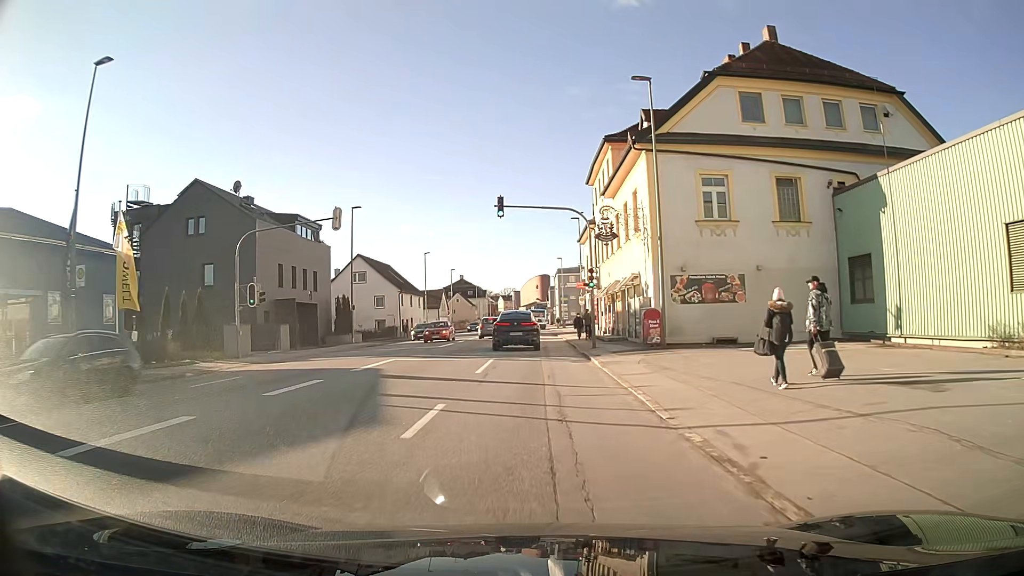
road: tertiary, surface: asphalt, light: Day
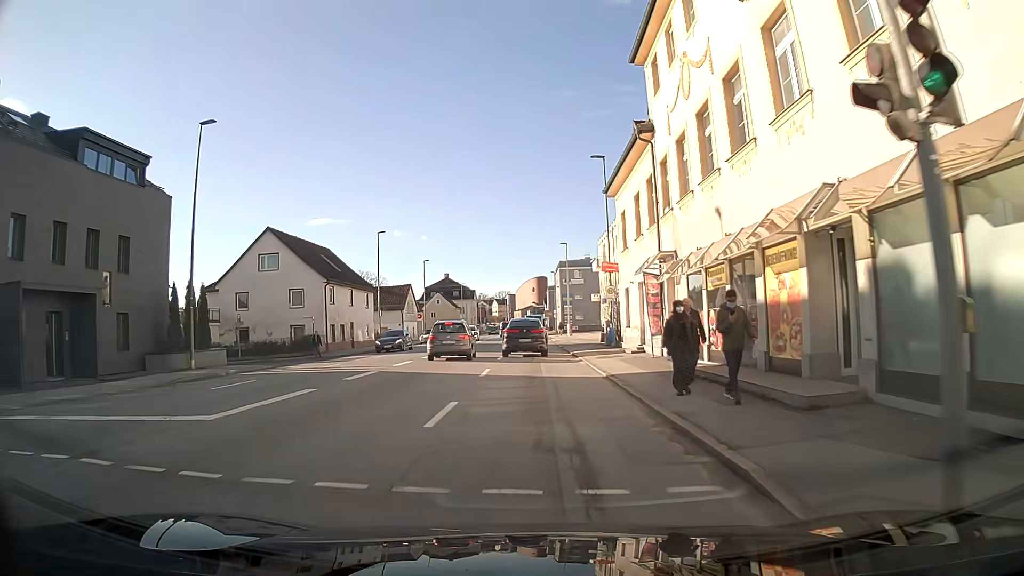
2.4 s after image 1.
(+0.1, +24.7) m; +1°
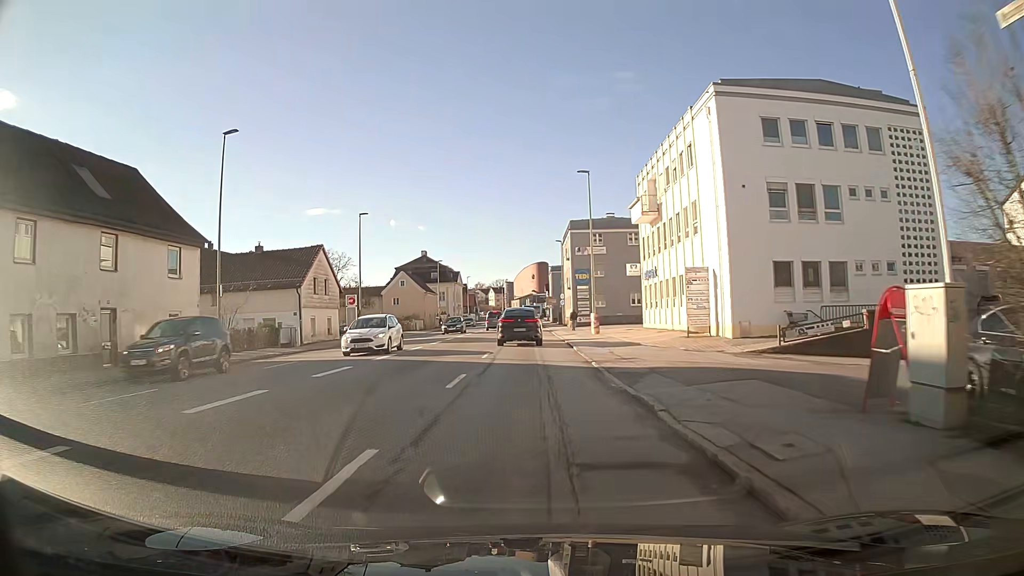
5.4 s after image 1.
(+0.1, +32.4) m; 0°
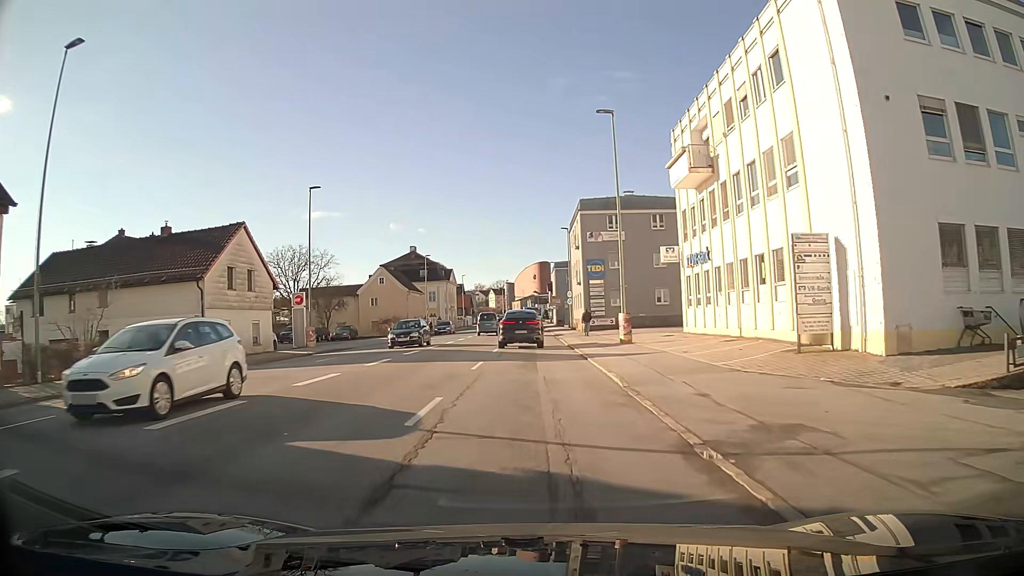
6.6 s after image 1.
(-0.1, +13.2) m; -1°
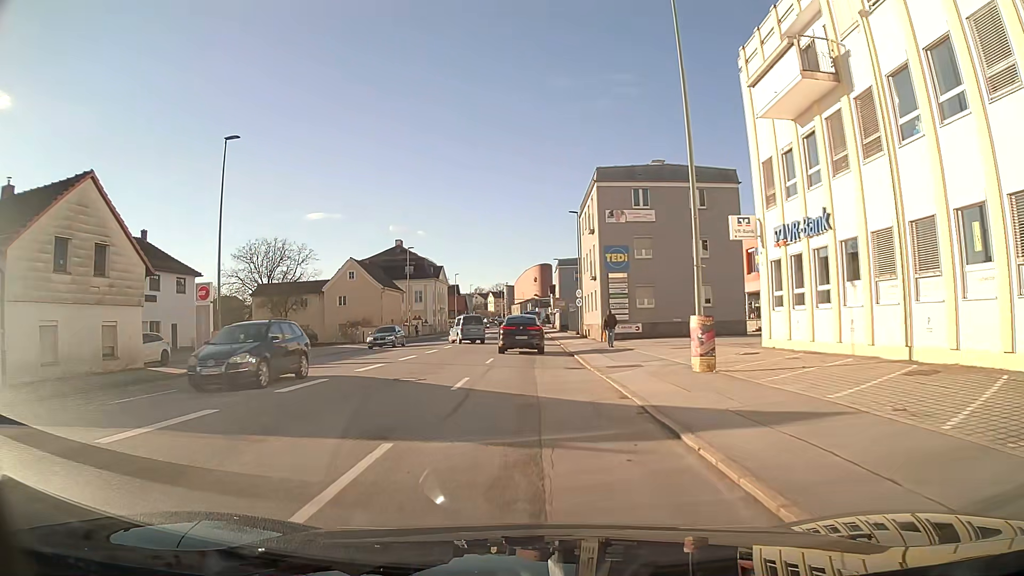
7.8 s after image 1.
(-0.1, +13.2) m; 0°
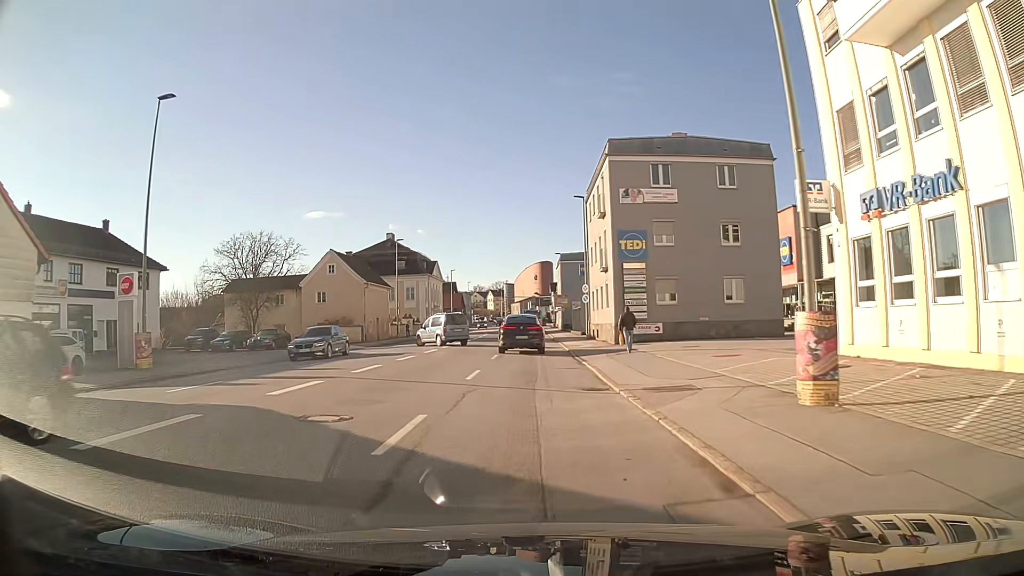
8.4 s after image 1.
(0.0, +6.5) m; 0°
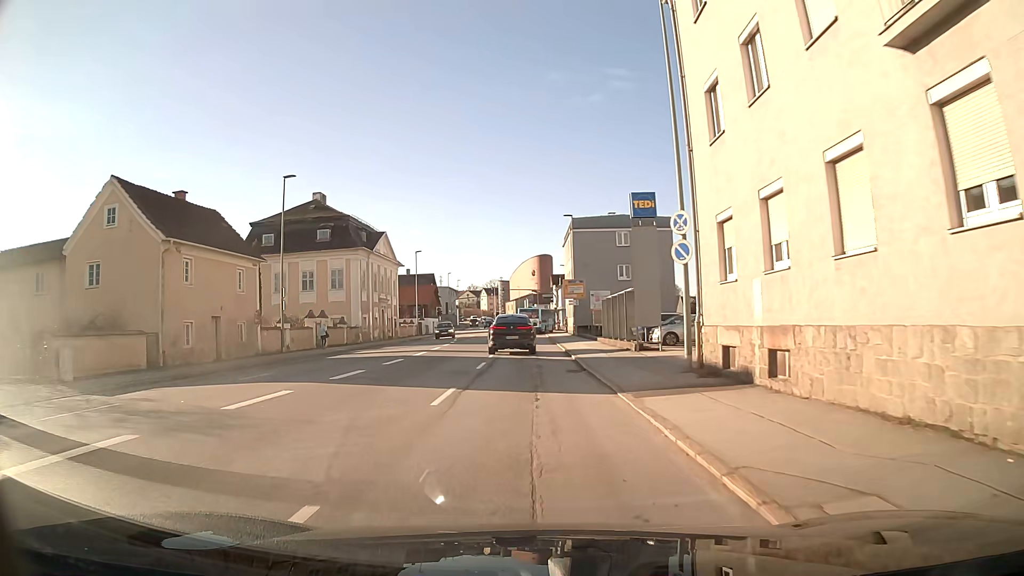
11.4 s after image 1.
(+0.1, +32.0) m; 0°
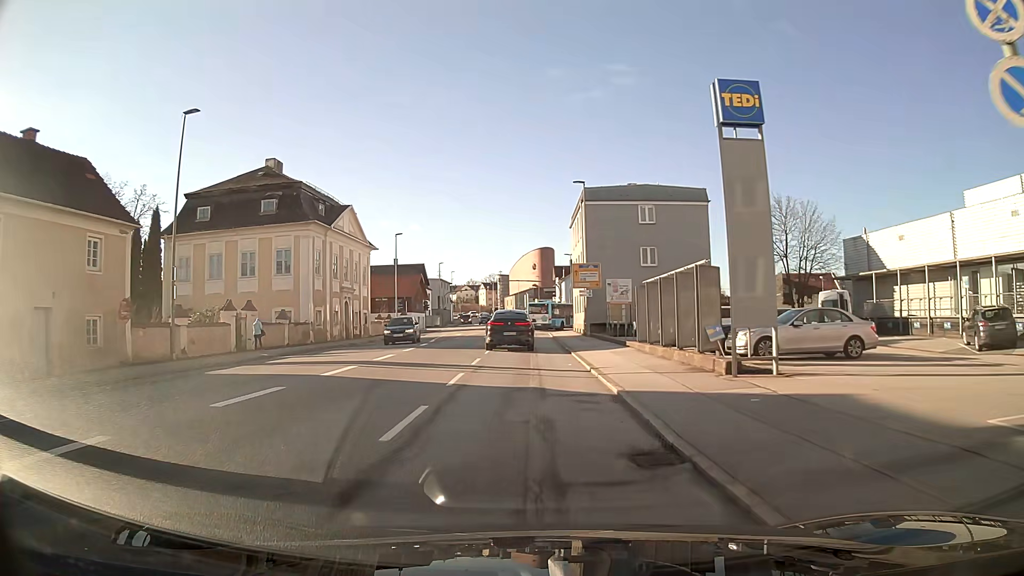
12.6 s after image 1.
(0.0, +12.5) m; 0°
(0, +10) (0, +20) (0, +30) (0, +40) (0, +50) (0, +60) (0, +70) (+1, +80) (+1, +90) (+1, +100) m
